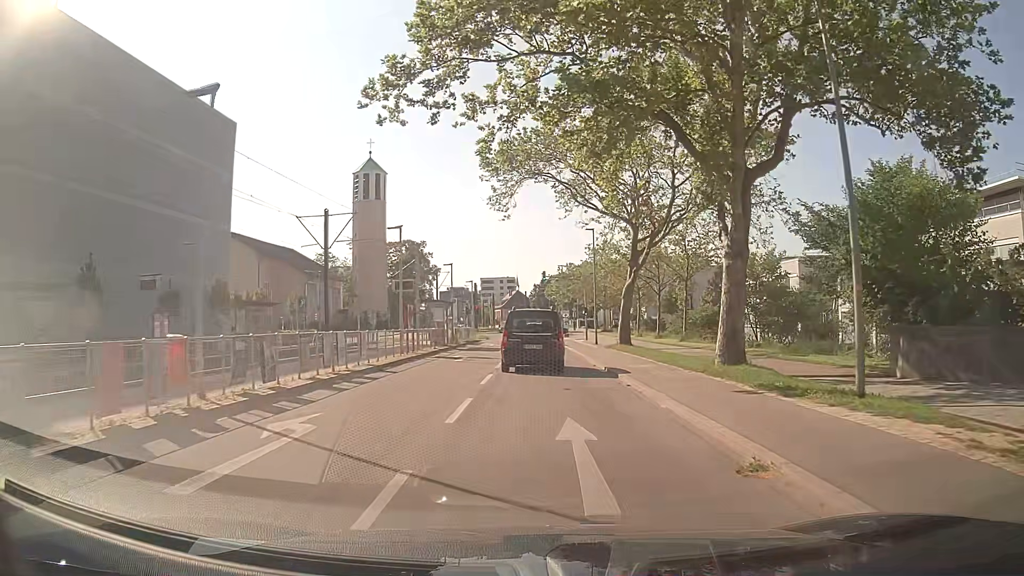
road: secondary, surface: asphalt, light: Day
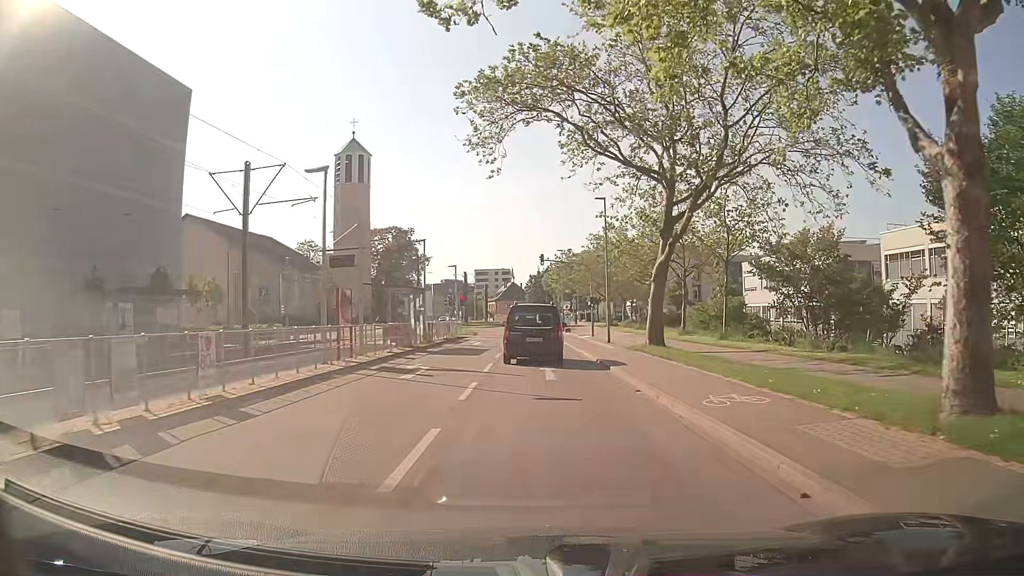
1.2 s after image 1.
(+0.3, +10.0) m; +2°
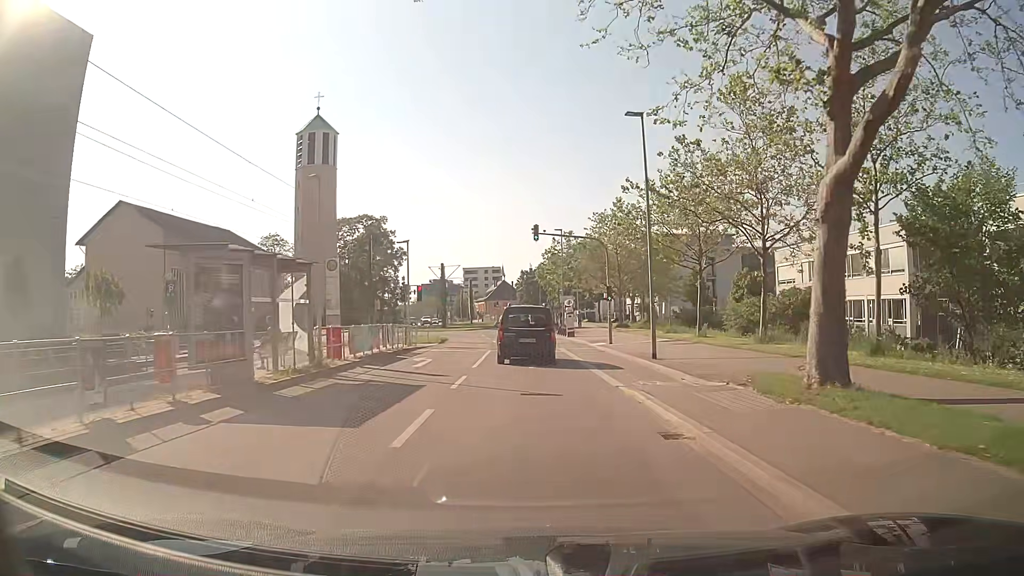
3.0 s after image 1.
(+0.1, +16.3) m; +1°
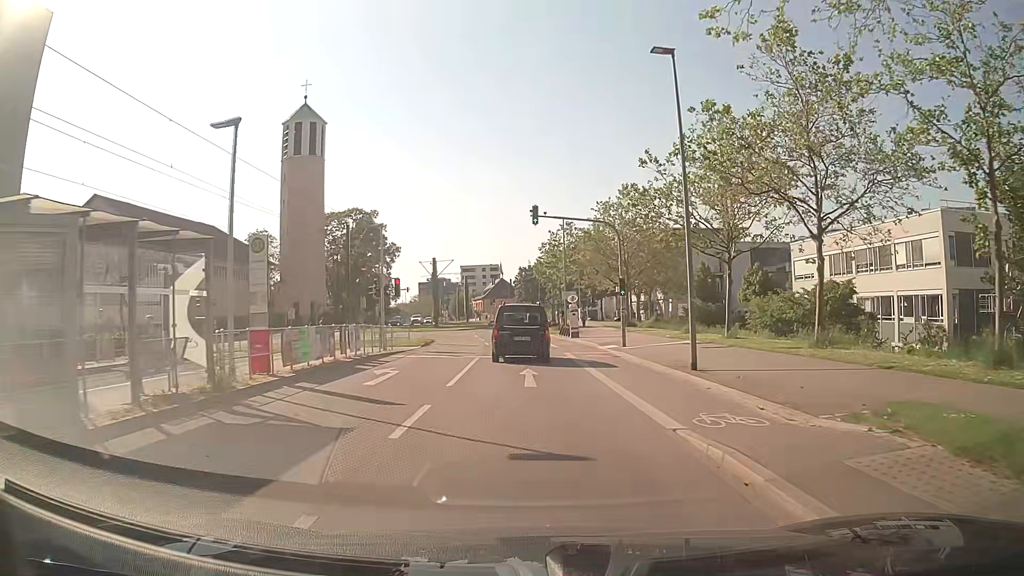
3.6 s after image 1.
(0.0, +5.6) m; -1°
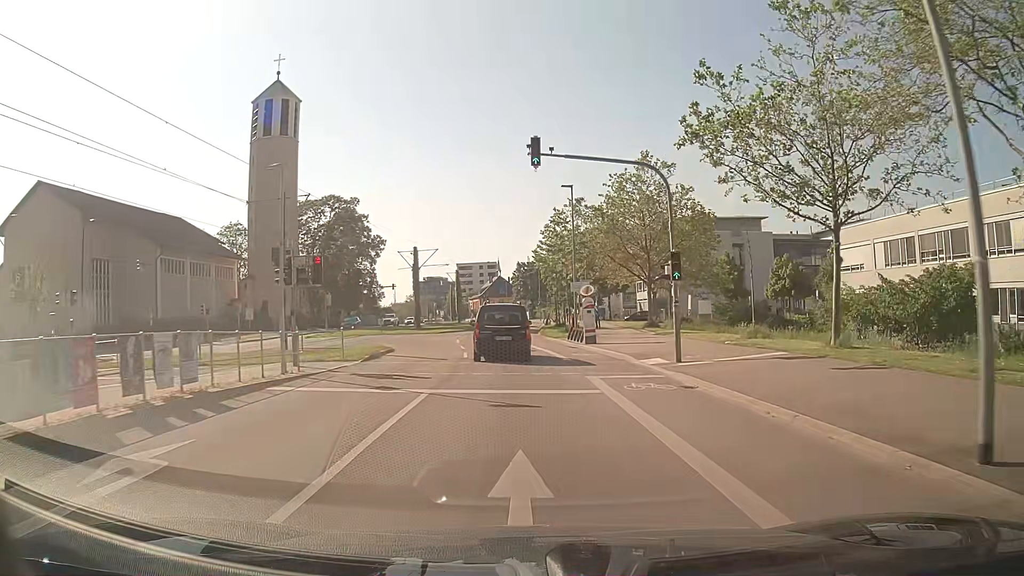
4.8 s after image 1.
(+0.1, +11.4) m; +1°
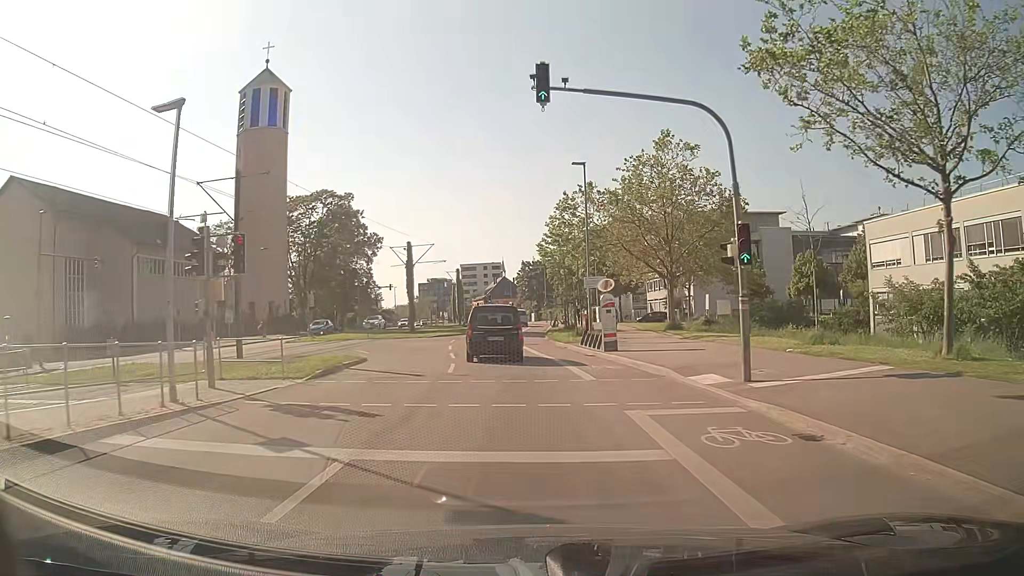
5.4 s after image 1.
(0.0, +5.7) m; 0°
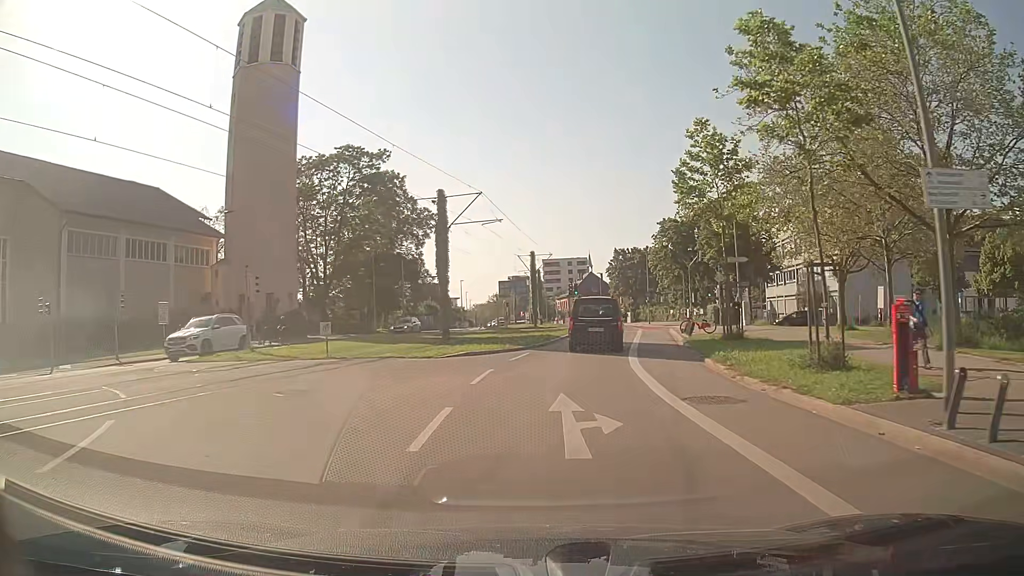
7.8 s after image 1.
(-1.5, +22.8) m; -7°
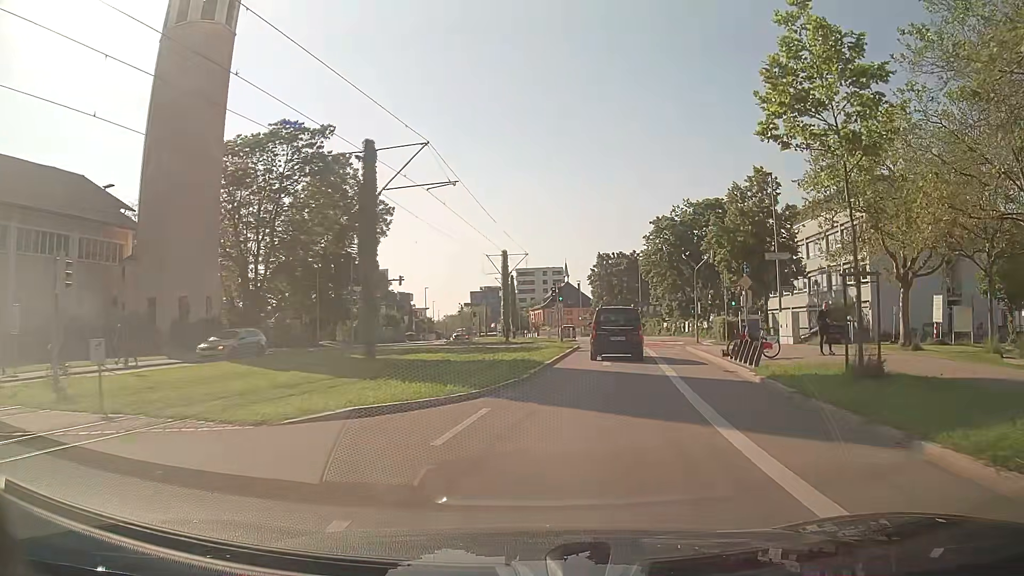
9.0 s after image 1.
(+0.1, +11.4) m; +2°
